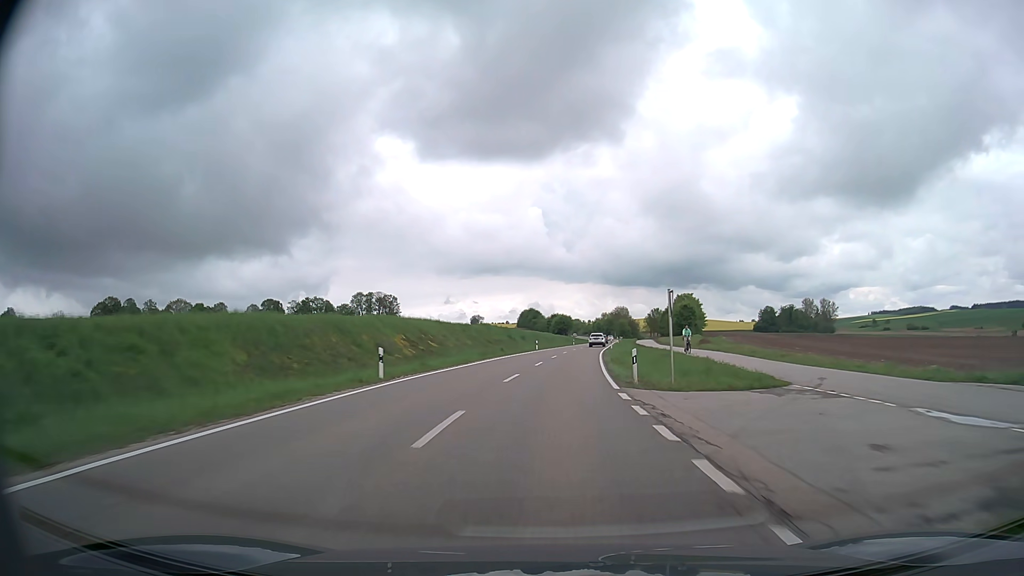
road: secondary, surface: asphalt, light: Day
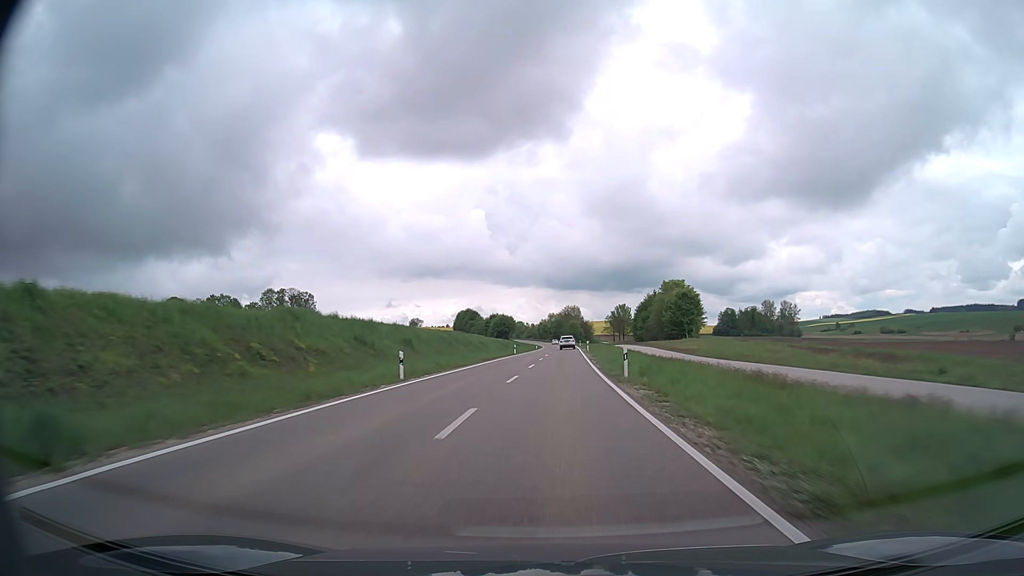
(+2.0, +47.2) m; +5°
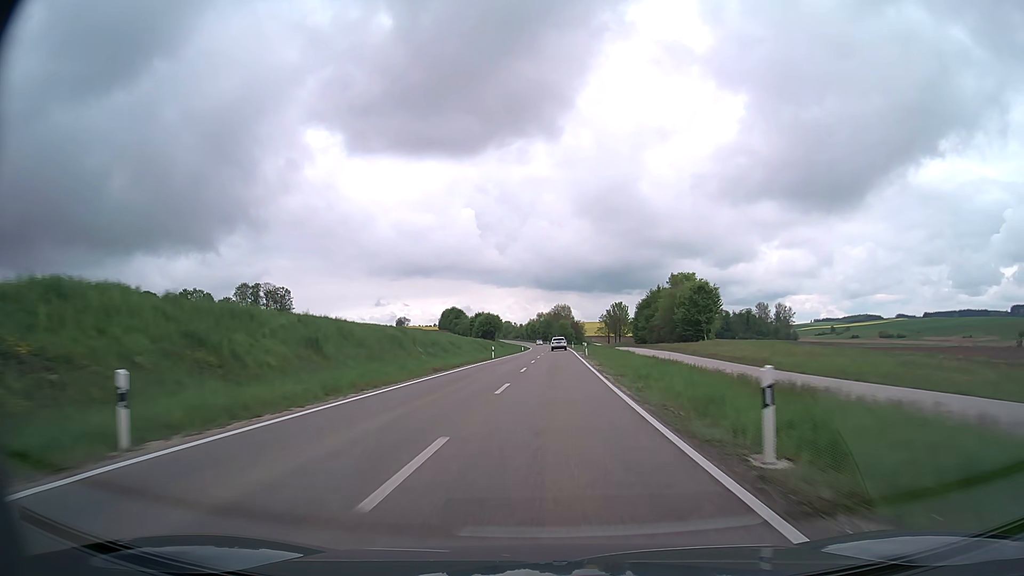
(+0.1, +16.0) m; +1°
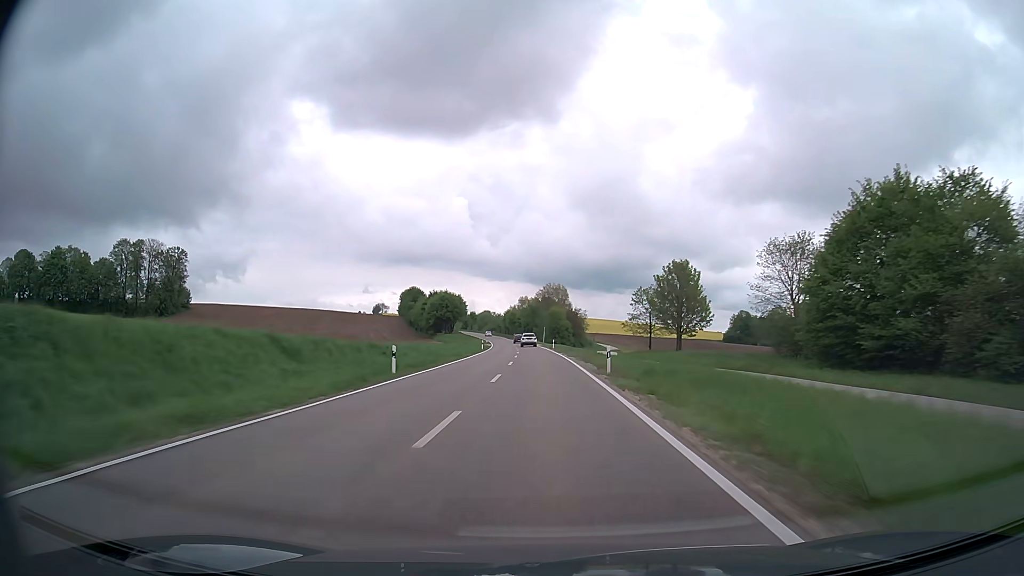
(+1.6, +81.7) m; +1°
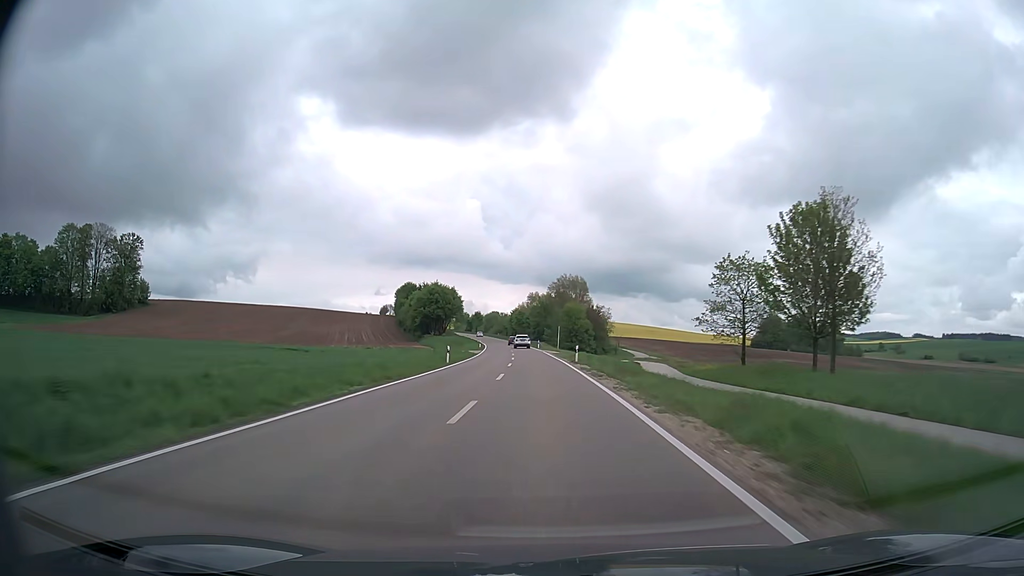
(-0.2, +33.5) m; -1°
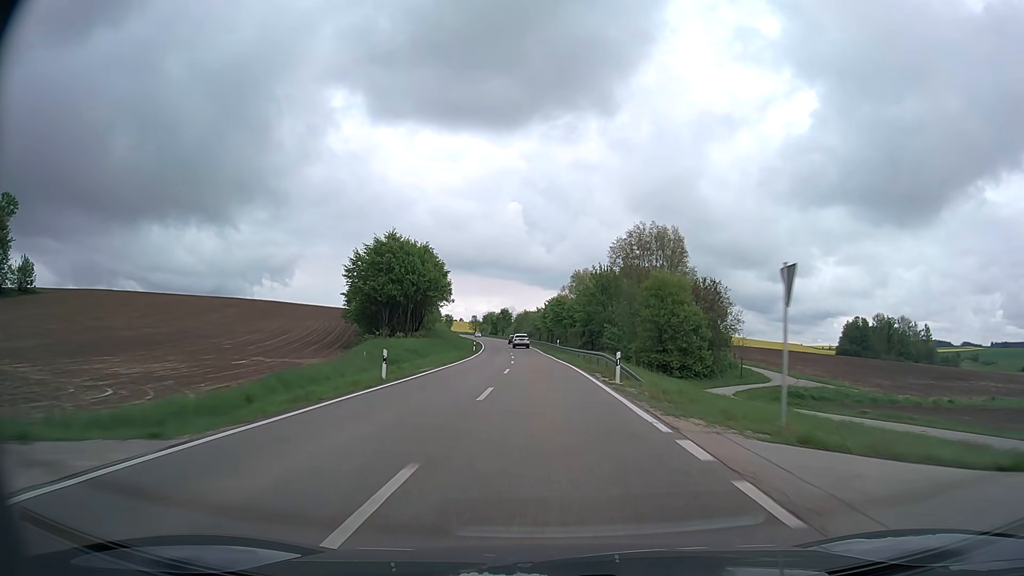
(-1.7, +68.2) m; -3°
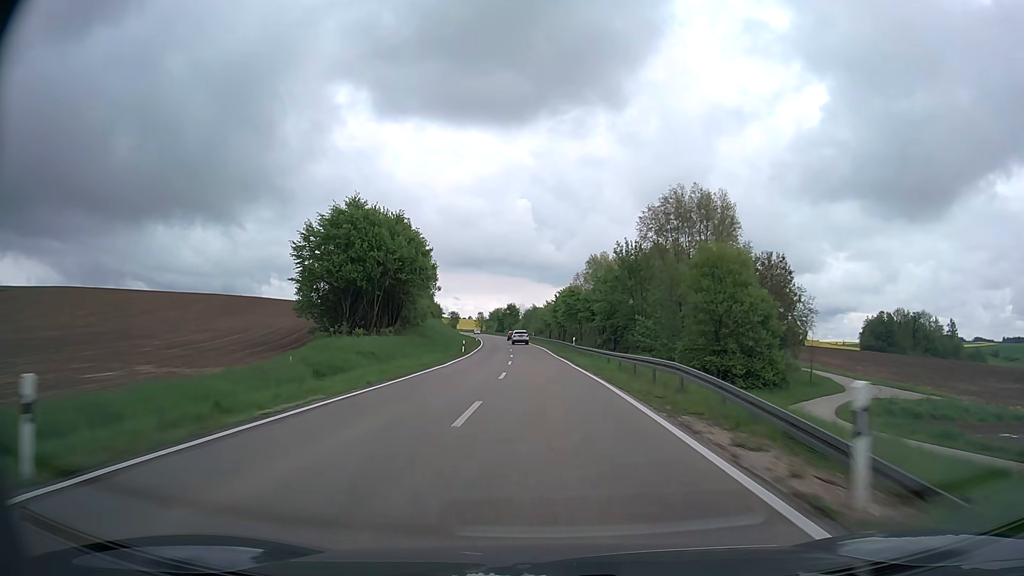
(-0.1, +17.2) m; -1°
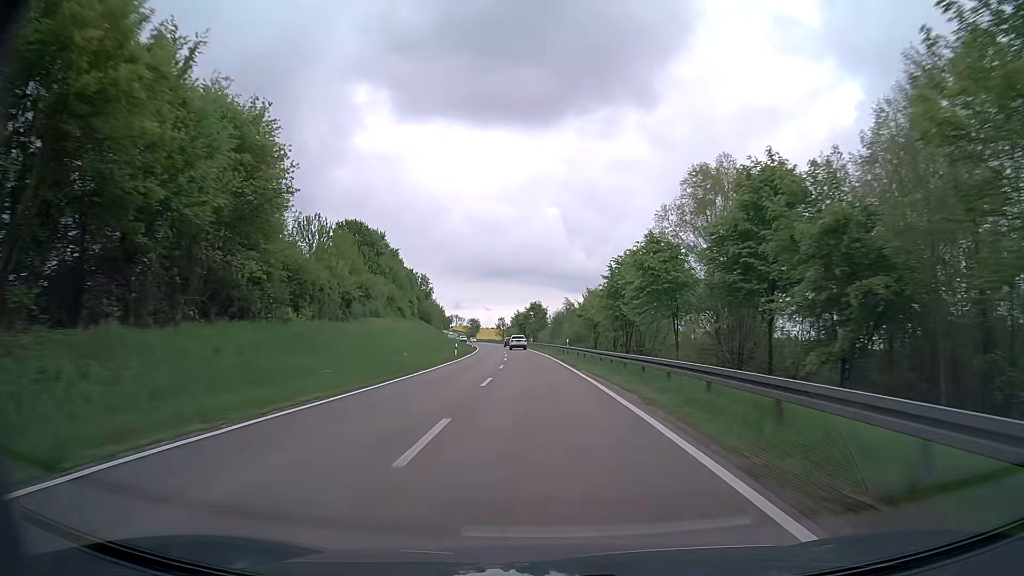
(-1.2, +51.7) m; -3°
(0, +10) (0, +20) (0, +30) (-1, +40) (-1, +50) (-2, +60) (-3, +70) (-3, +80) (-4, +90) (-5, +100) m
